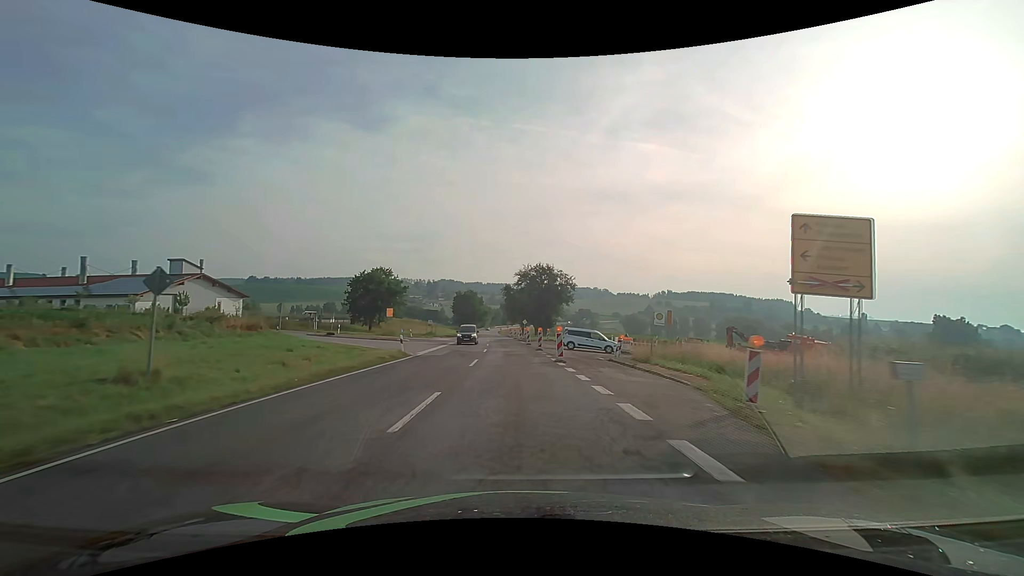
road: secondary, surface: asphalt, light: Day
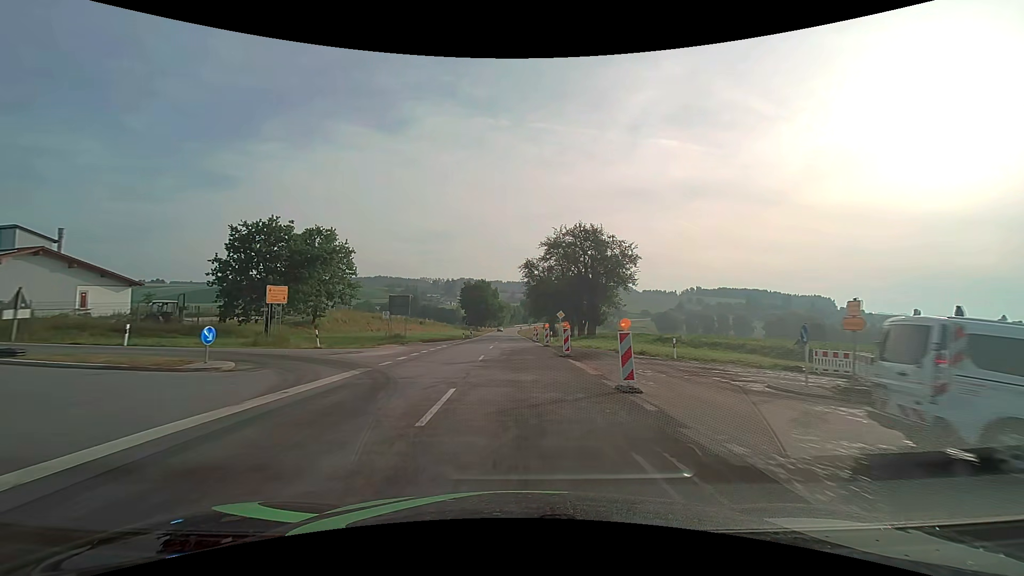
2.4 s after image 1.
(-0.8, +35.8) m; -2°
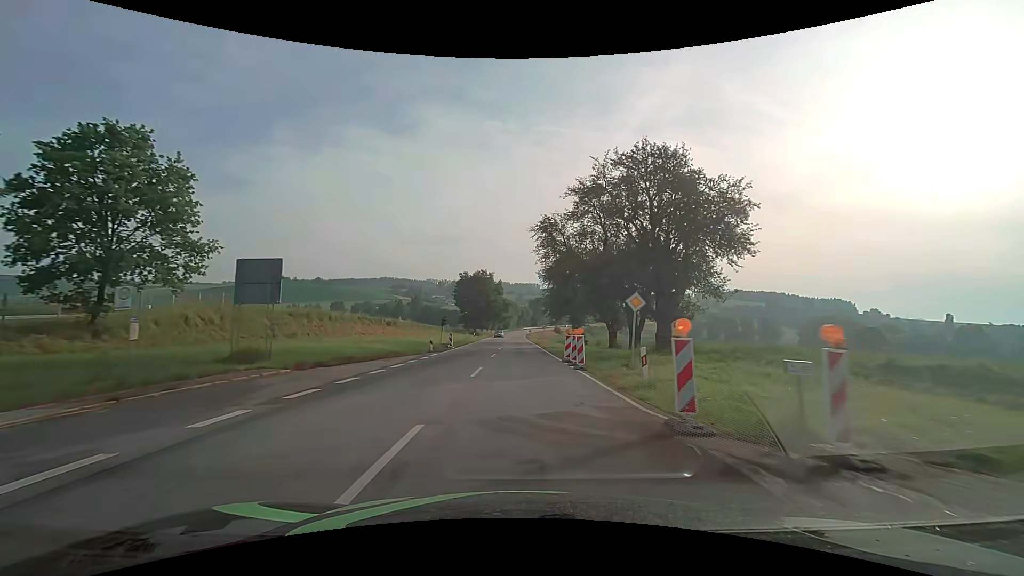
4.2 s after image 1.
(-0.2, +27.8) m; -1°
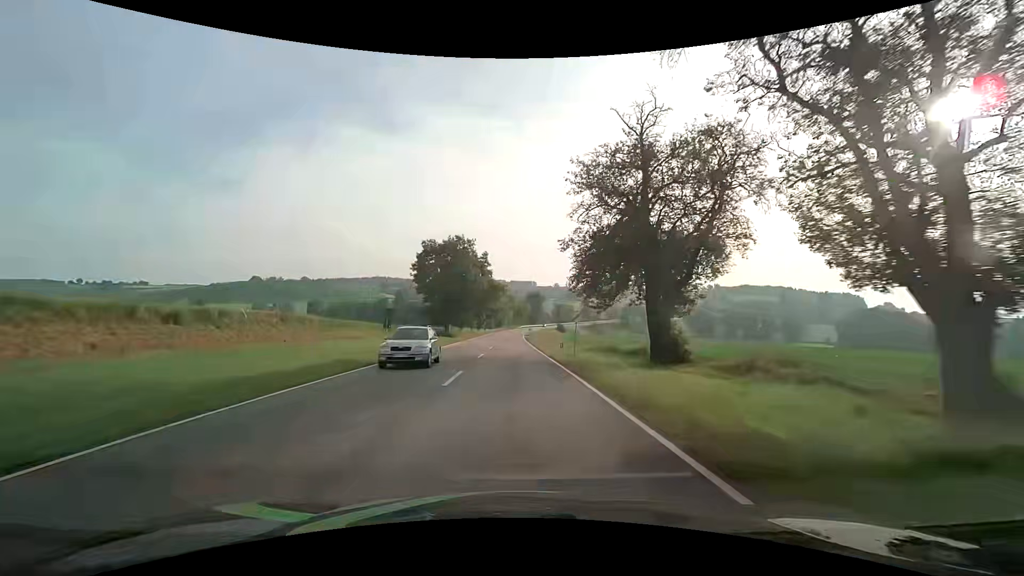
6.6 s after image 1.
(+0.2, +39.6) m; +1°
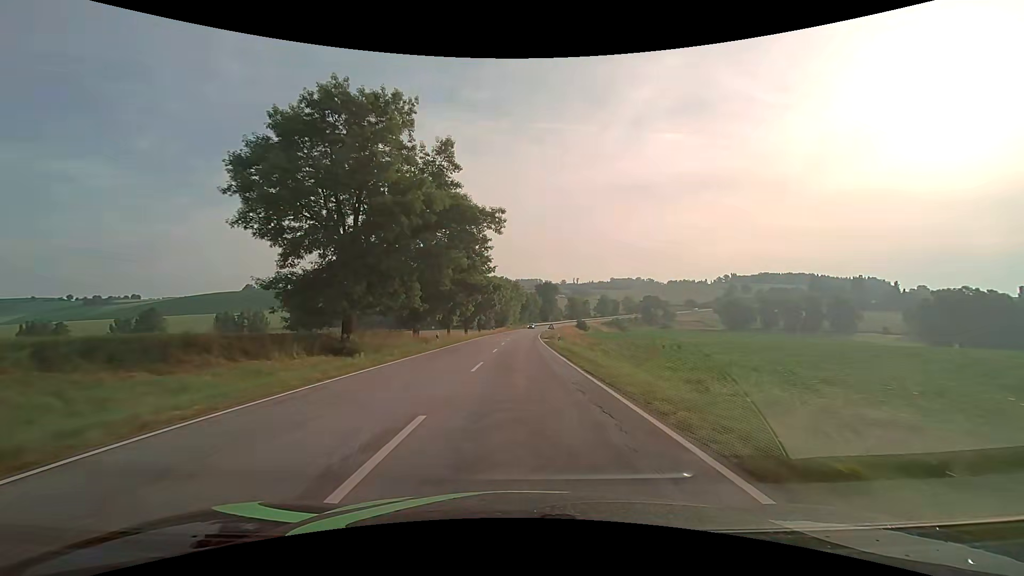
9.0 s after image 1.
(-0.6, +44.7) m; -1°
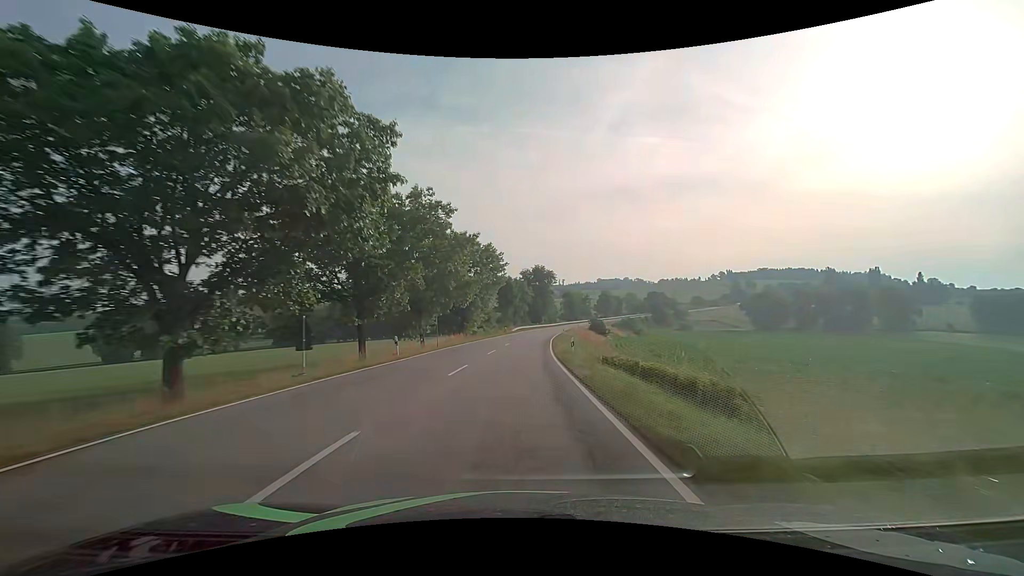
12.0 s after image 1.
(+1.2, +61.1) m; +2°
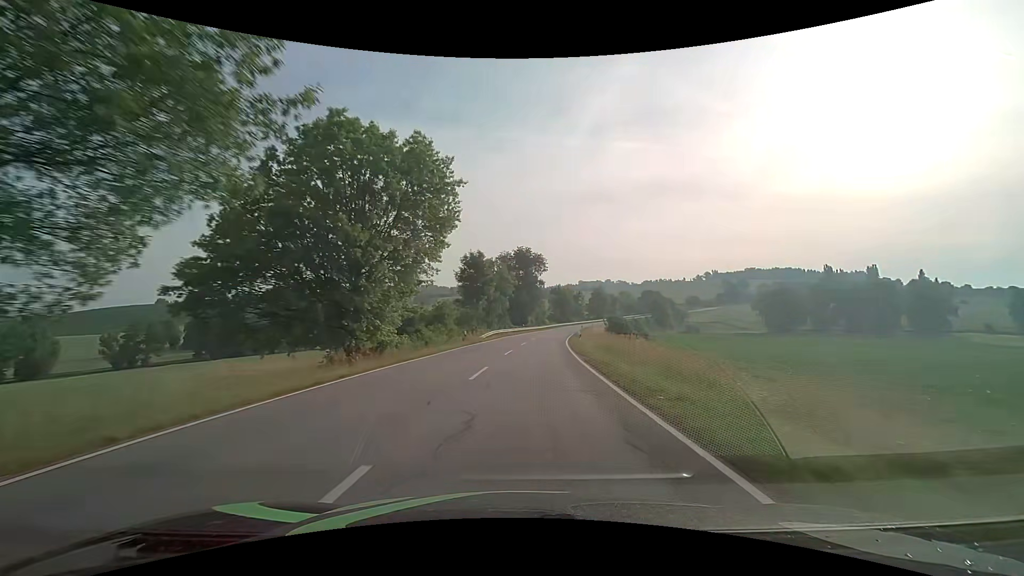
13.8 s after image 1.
(+0.5, +37.7) m; +2°
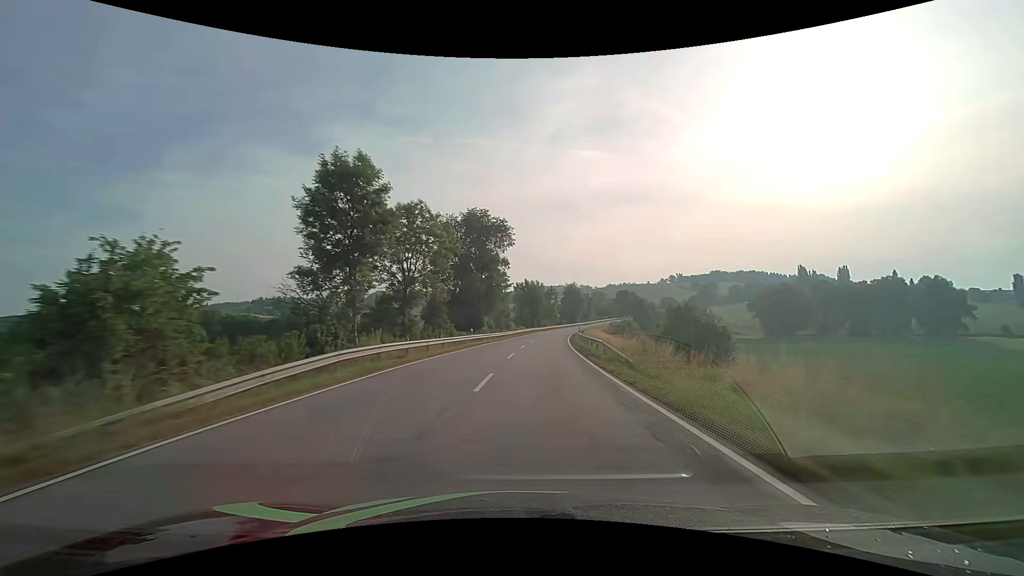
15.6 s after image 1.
(+1.2, +38.2) m; +4°
(0, +10) (0, +20) (+1, +30) (+2, +40) (+3, +50) (+4, +60) (+5, +70) (+7, +80) (+8, +90) (+10, +99) m
